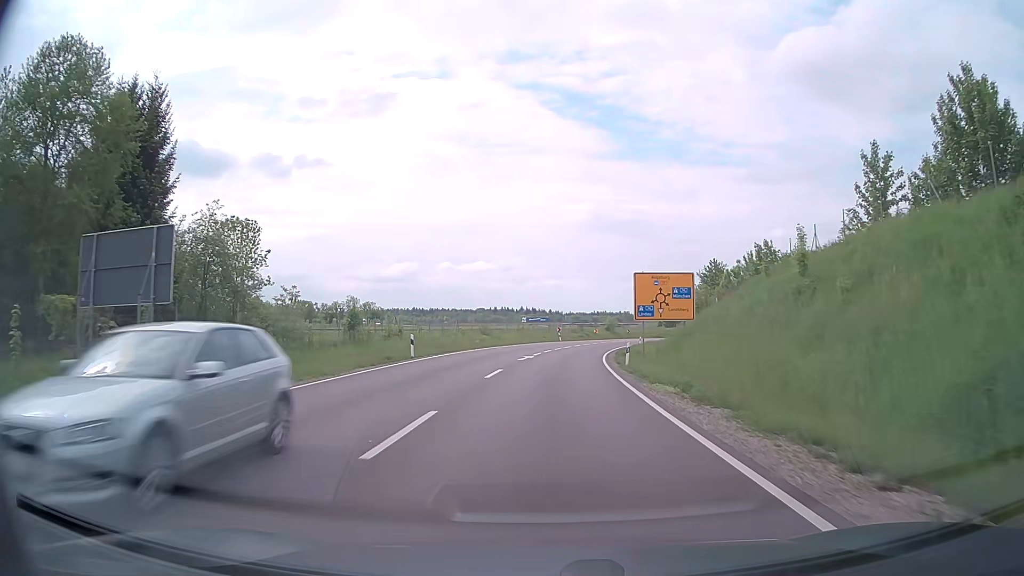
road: primary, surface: asphalt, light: Day
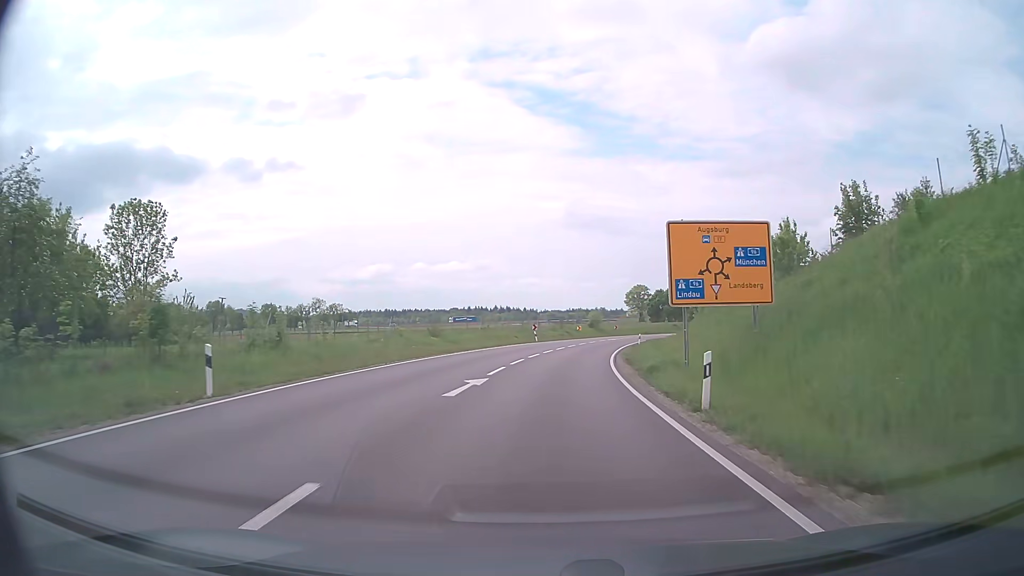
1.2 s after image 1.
(+0.3, +17.2) m; +2°
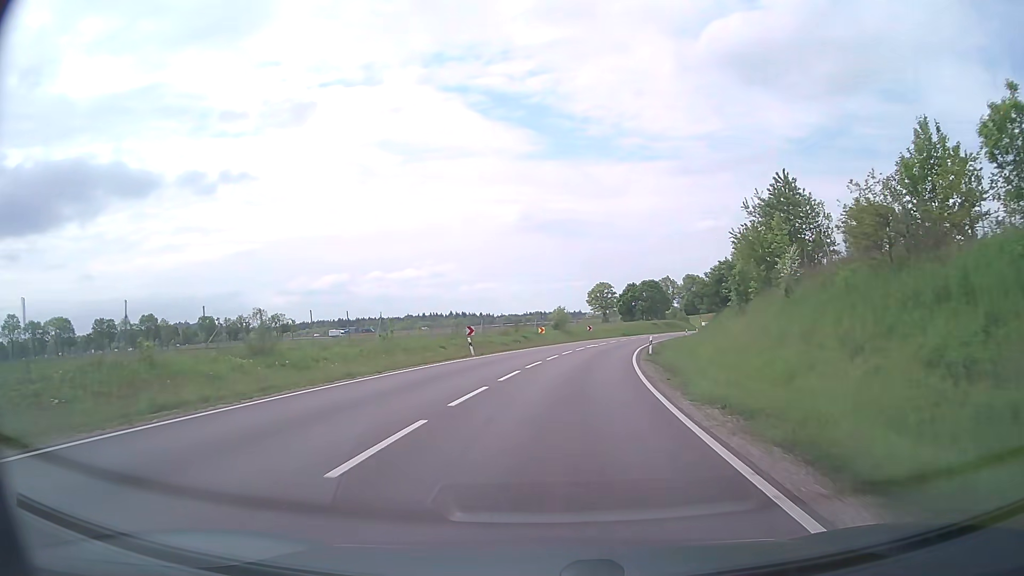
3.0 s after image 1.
(+0.8, +25.6) m; +3°
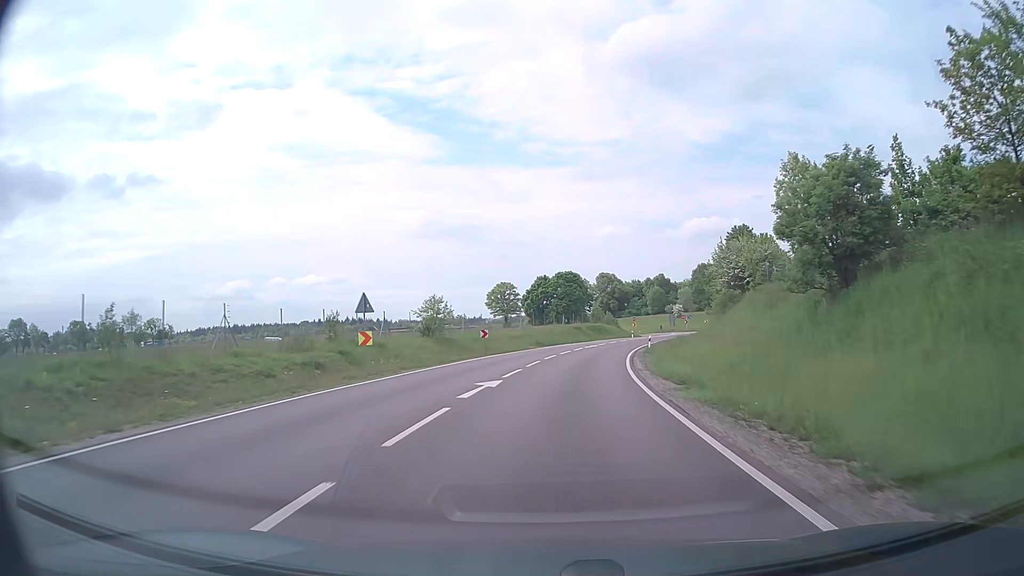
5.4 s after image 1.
(+2.4, +34.1) m; +8°
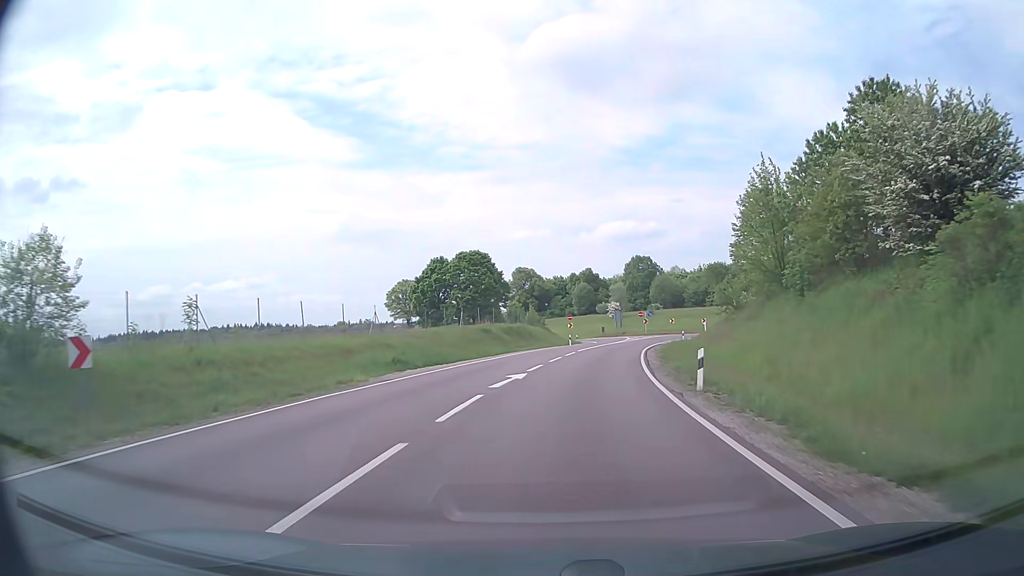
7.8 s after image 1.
(+2.2, +34.0) m; +7°
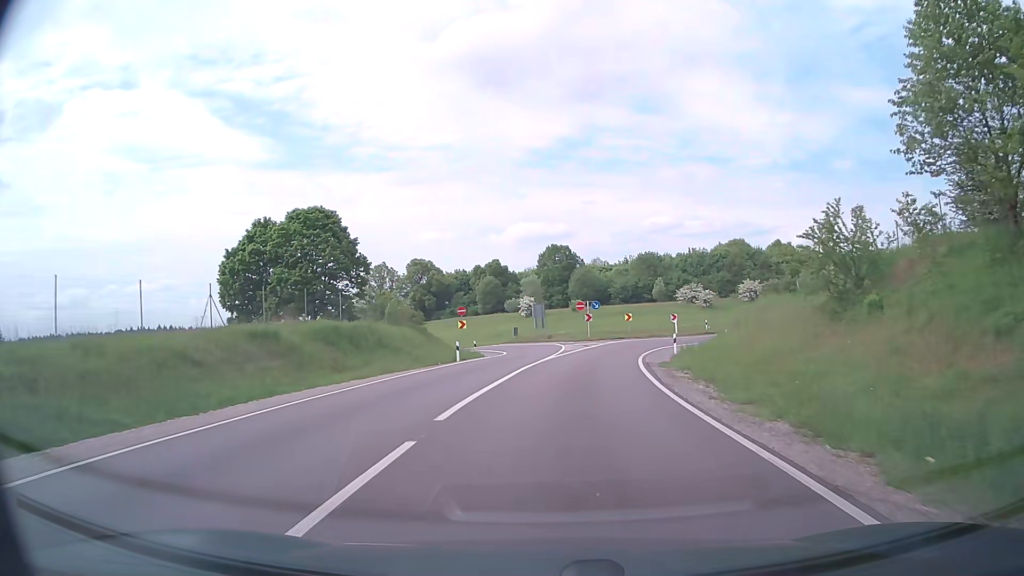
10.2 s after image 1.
(+2.0, +30.1) m; +8°
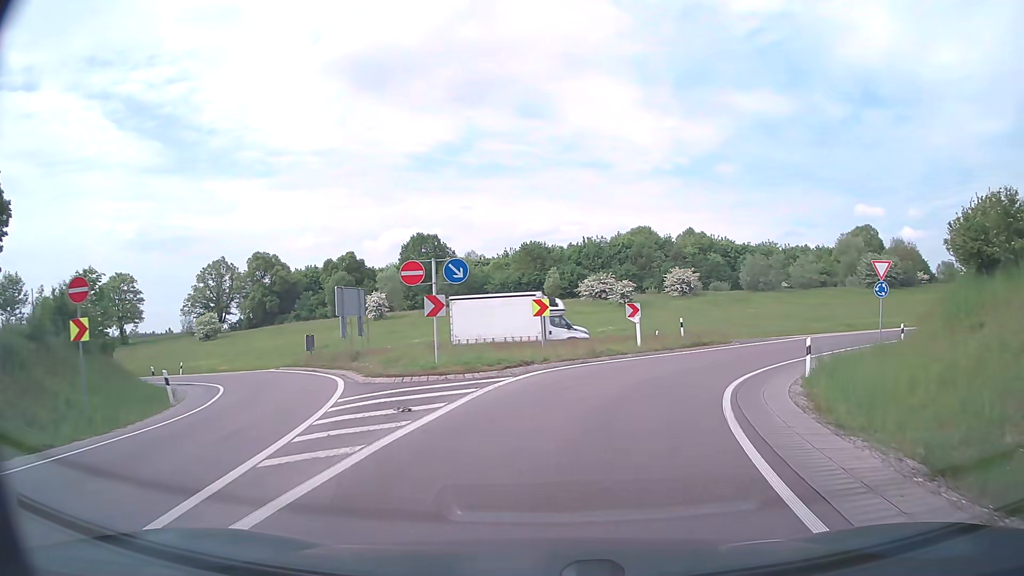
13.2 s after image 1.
(+2.3, +29.4) m; +10°
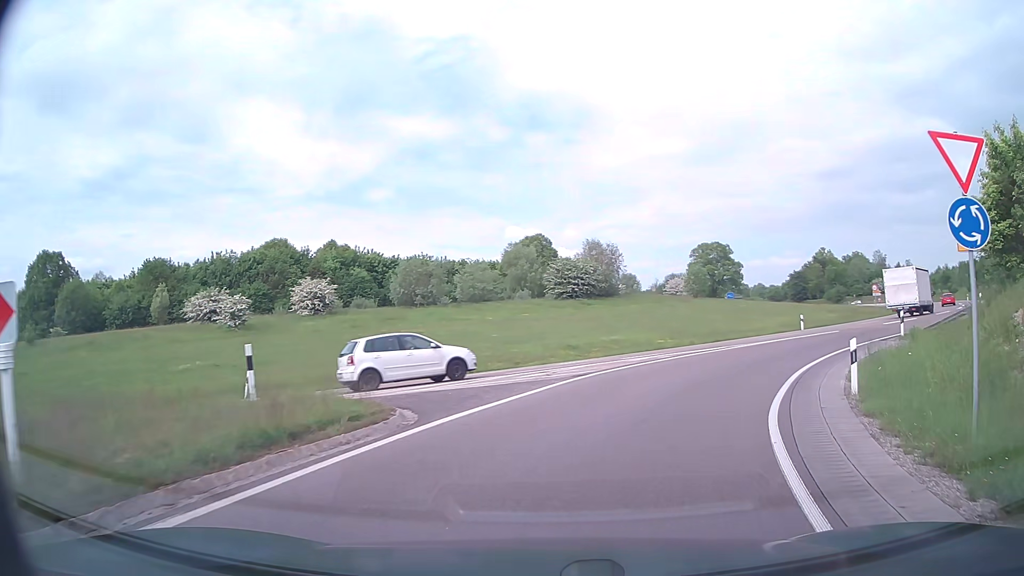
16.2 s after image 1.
(+4.3, +19.4) m; +29°
(+1, +10) (+6, +19) (+13, +26) (+20, +32) (+28, +39) (+35, +46) (+42, +53) (+48, +61) (+54, +69) (+59, +78) m
